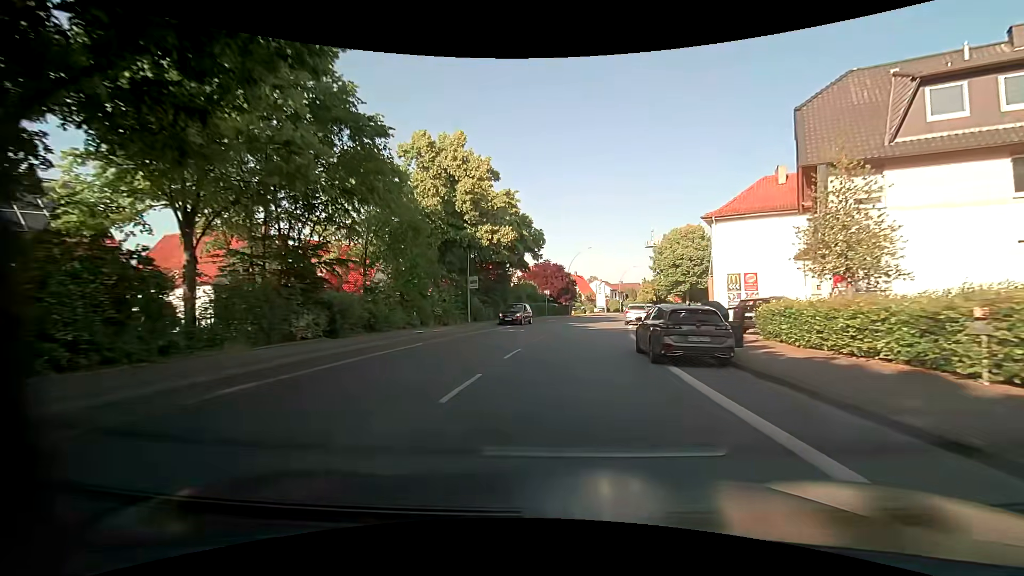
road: primary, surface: asphalt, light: Day
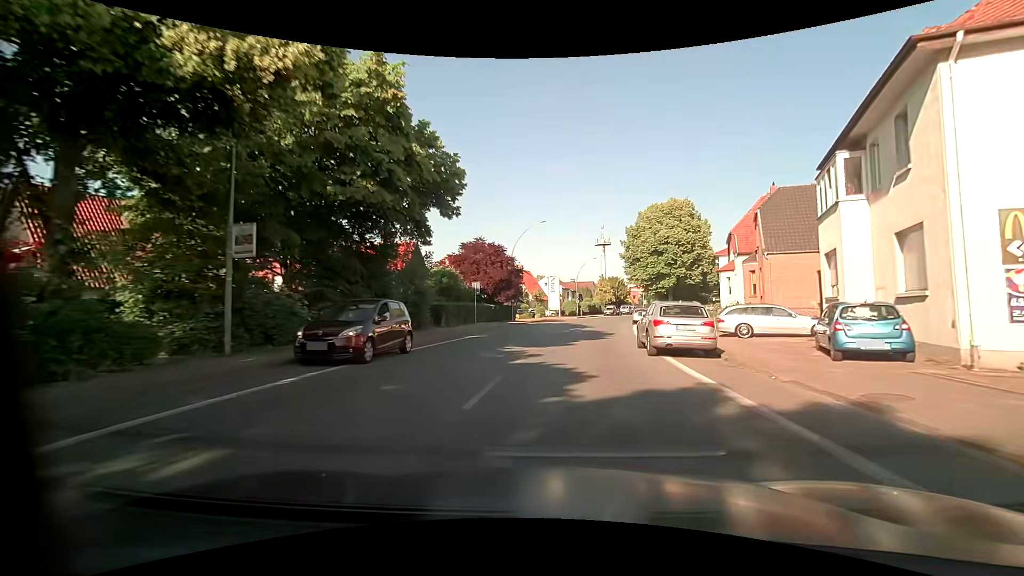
(+1.1, +24.1) m; +6°
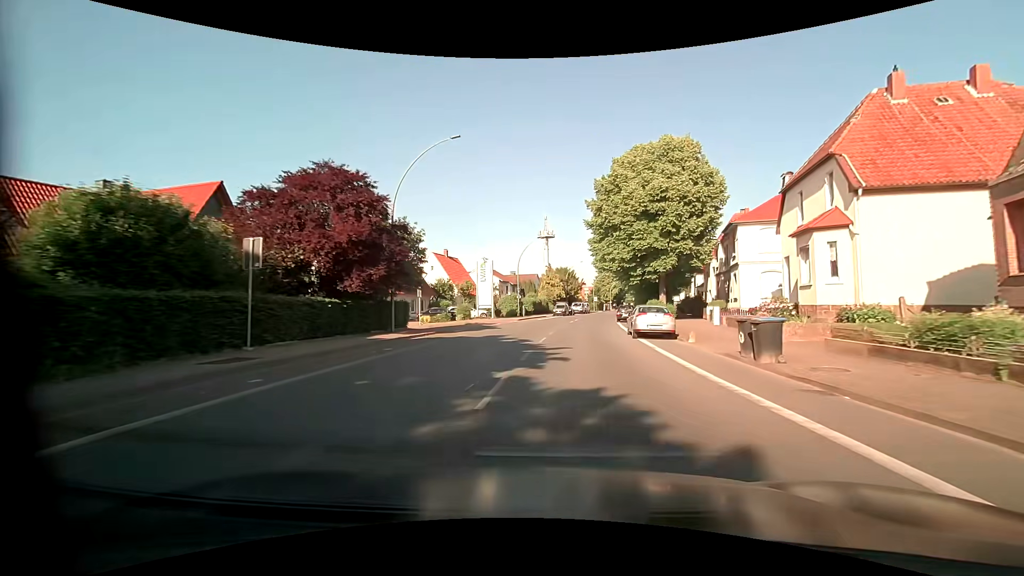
(+1.2, +24.1) m; +7°
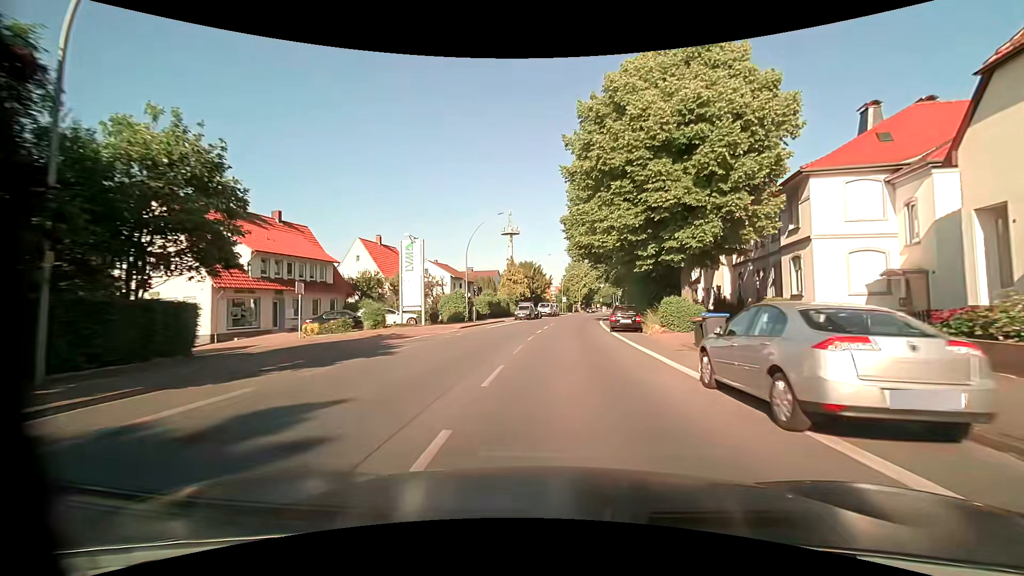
(+0.6, +16.1) m; +4°
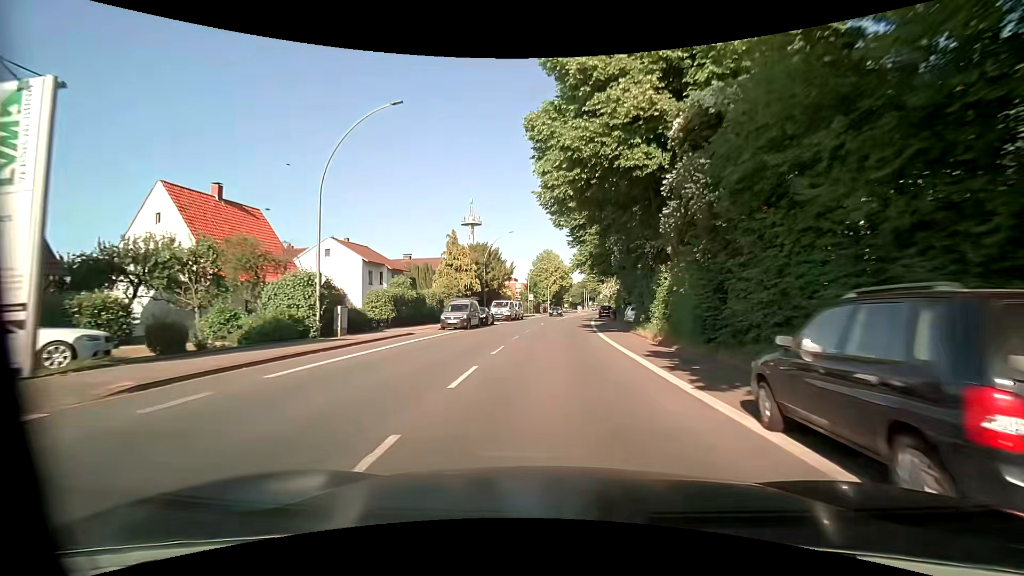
(+0.7, +24.3) m; +2°
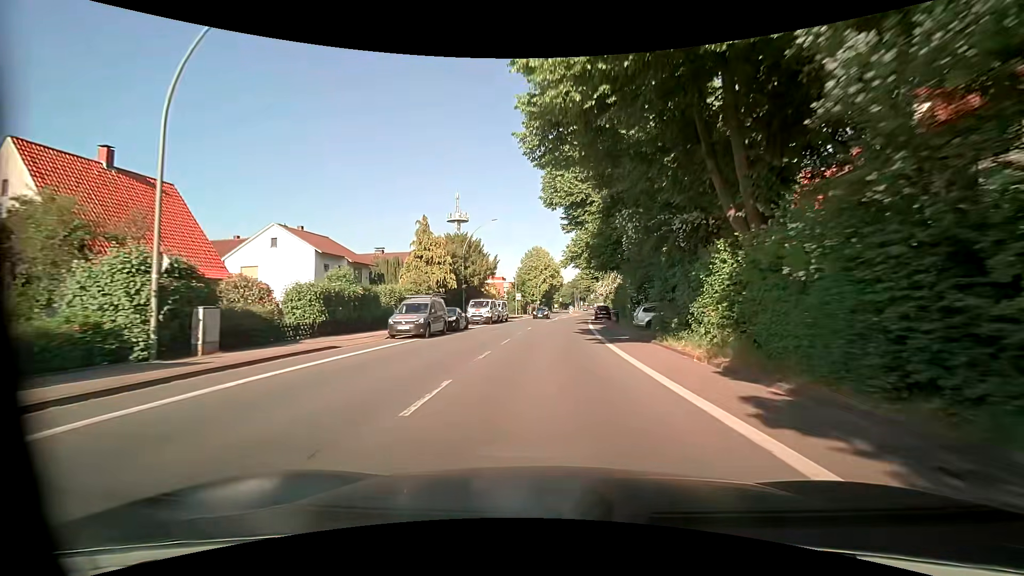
(+0.2, +8.1) m; +2°
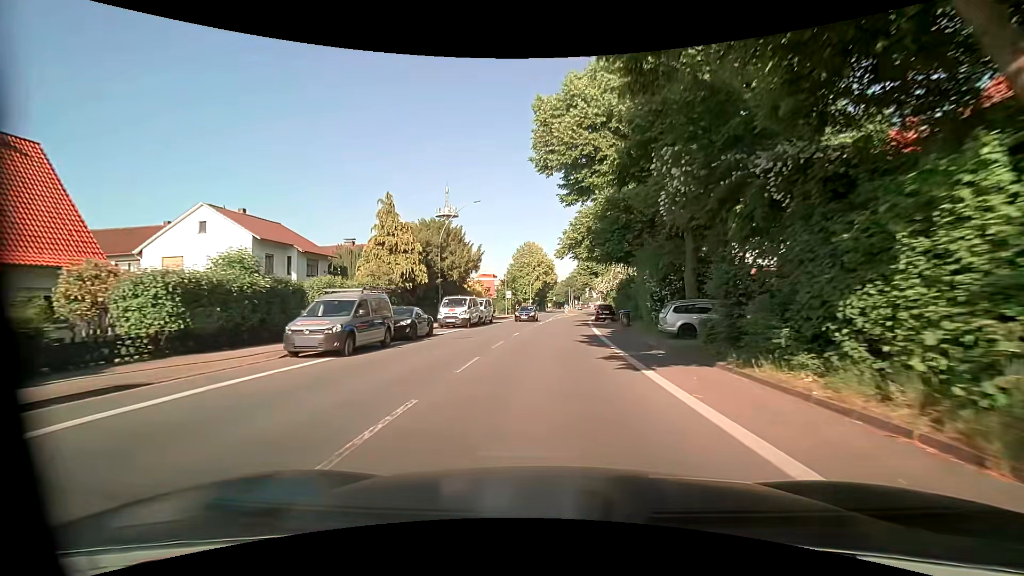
(0.0, +8.1) m; 0°
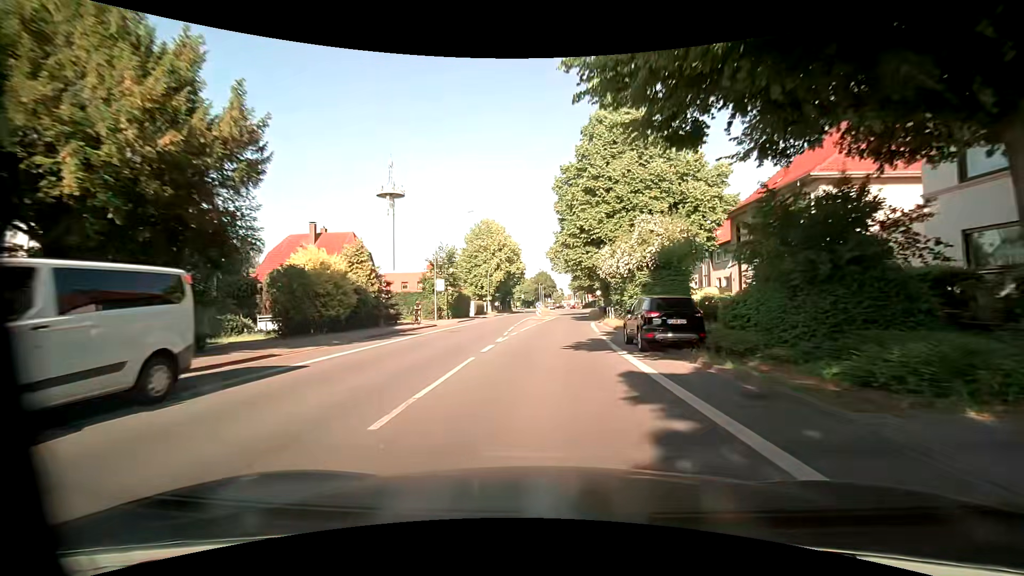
(+1.3, +32.4) m; +4°
(0, +10) (0, +20) (+1, +30) (+1, +40) (+2, +50) (+3, +60) (+4, +70) (+4, +80) (+5, +90) (+5, +100) m
